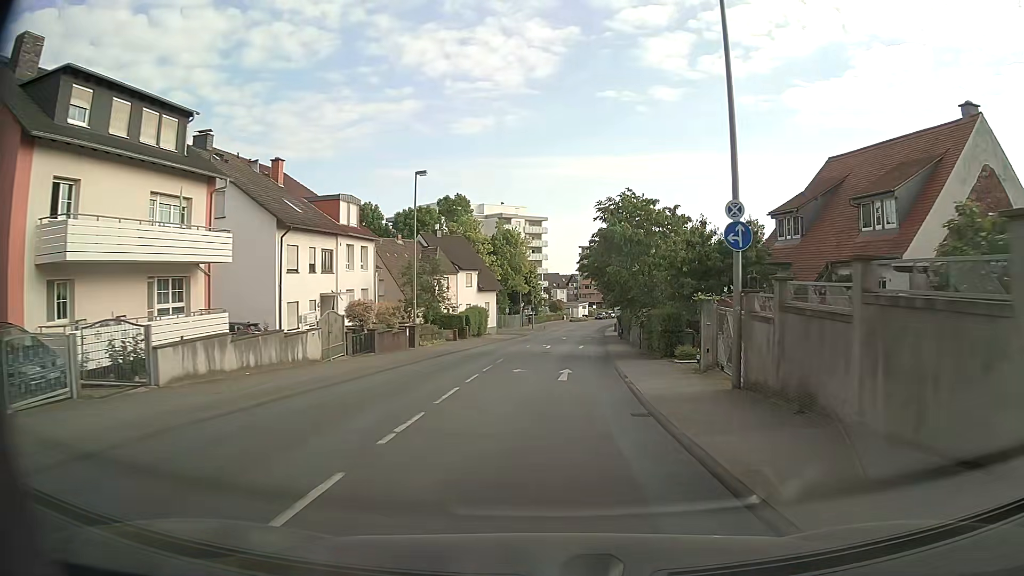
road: secondary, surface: asphalt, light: Day
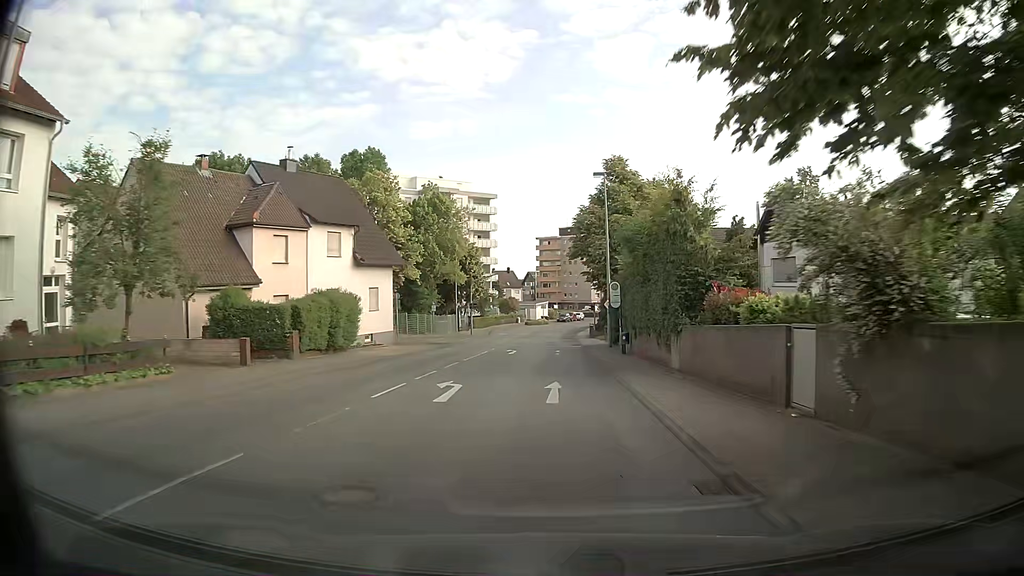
(+1.1, +30.6) m; +4°
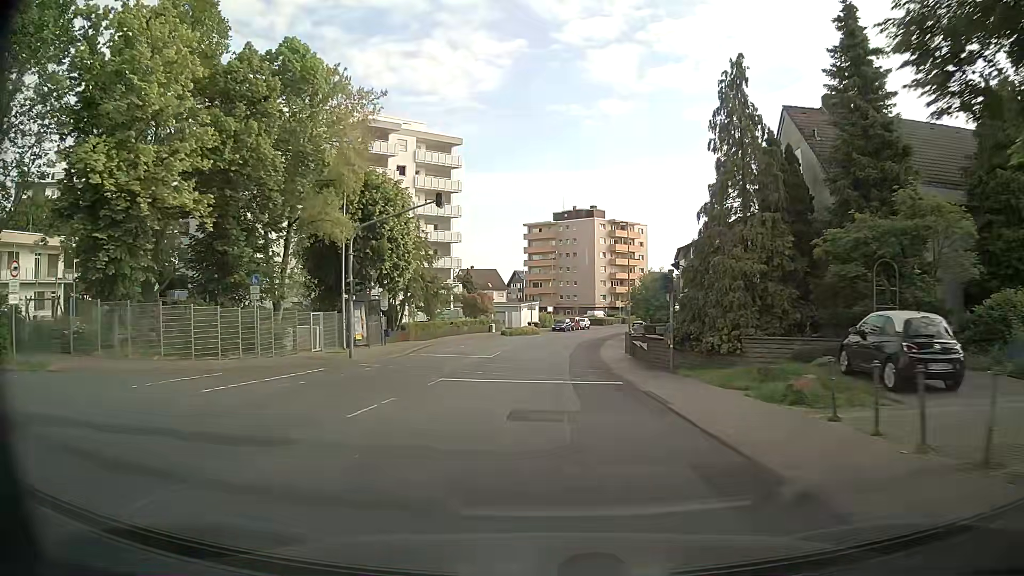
(0.0, +41.3) m; -1°
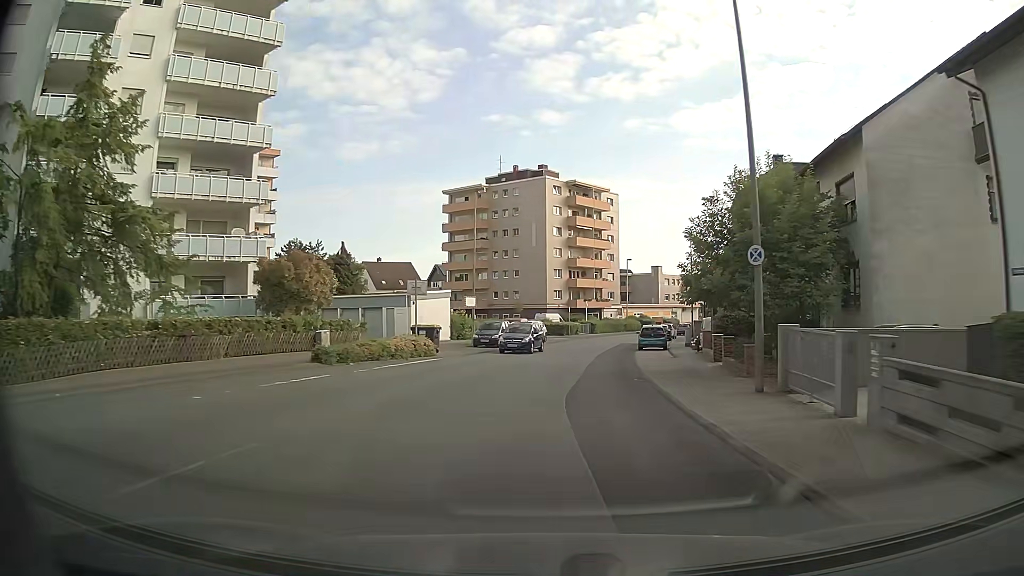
(+2.6, +44.2) m; +7°
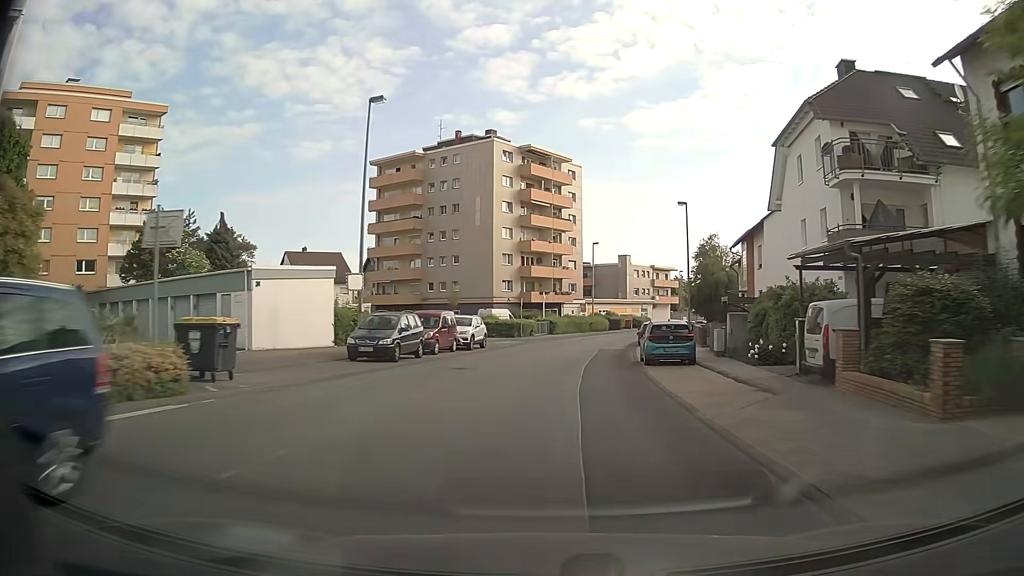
(+0.6, +18.2) m; +4°
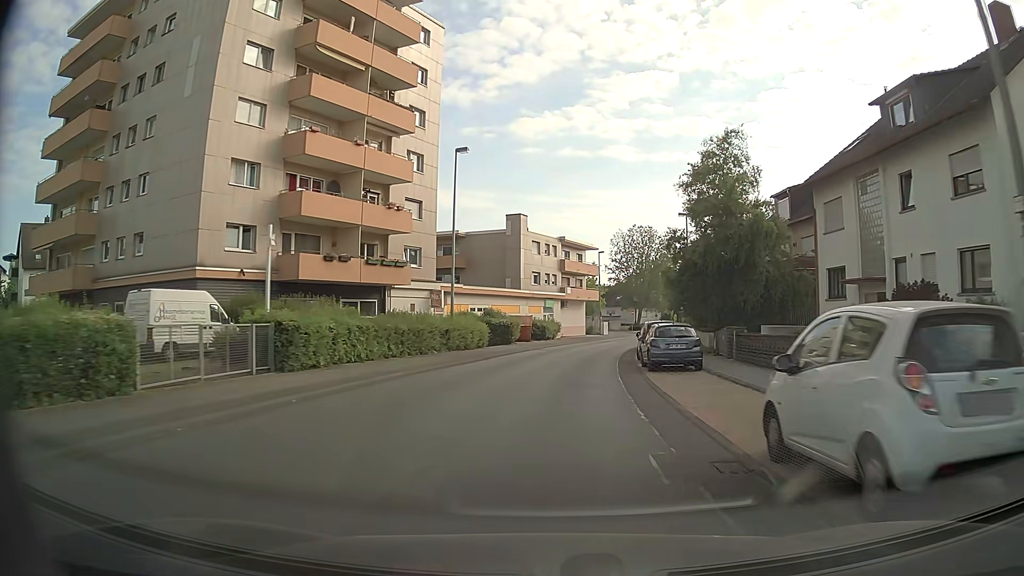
(+3.7, +44.2) m; +10°
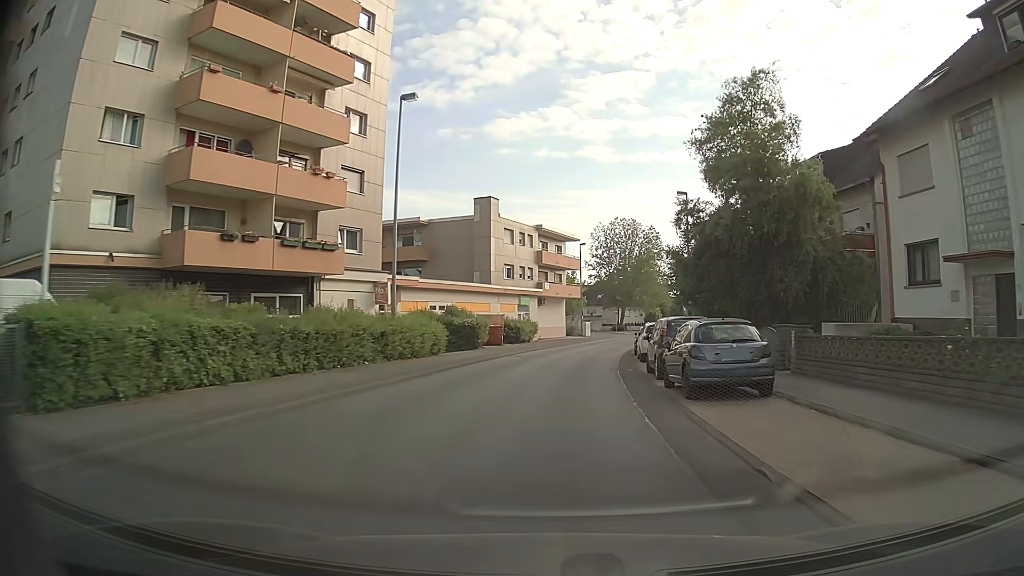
(+0.2, +8.5) m; +2°
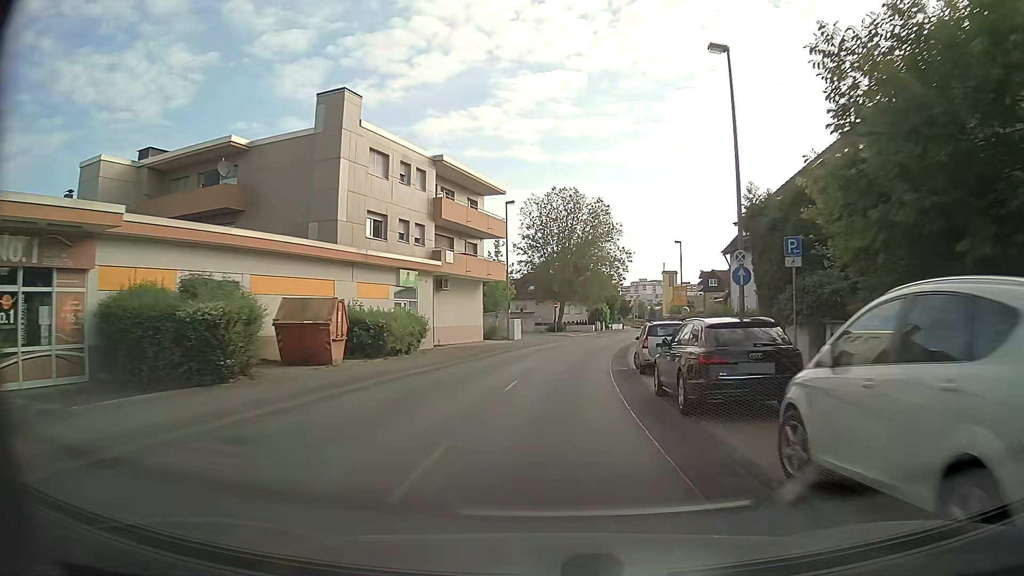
(+1.4, +24.4) m; +6°
(0, +10) (+1, +20) (+2, +30) (+3, +40) (+5, +50) (+7, +59) (+10, +69) (+13, +79) (+16, +88) (+18, +98) m
